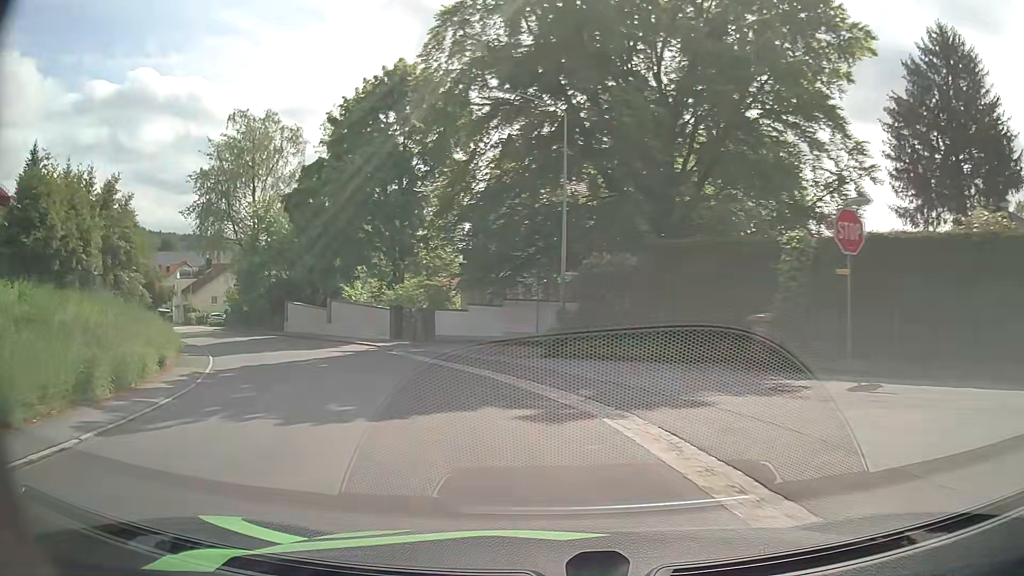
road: tertiary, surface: asphalt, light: Day
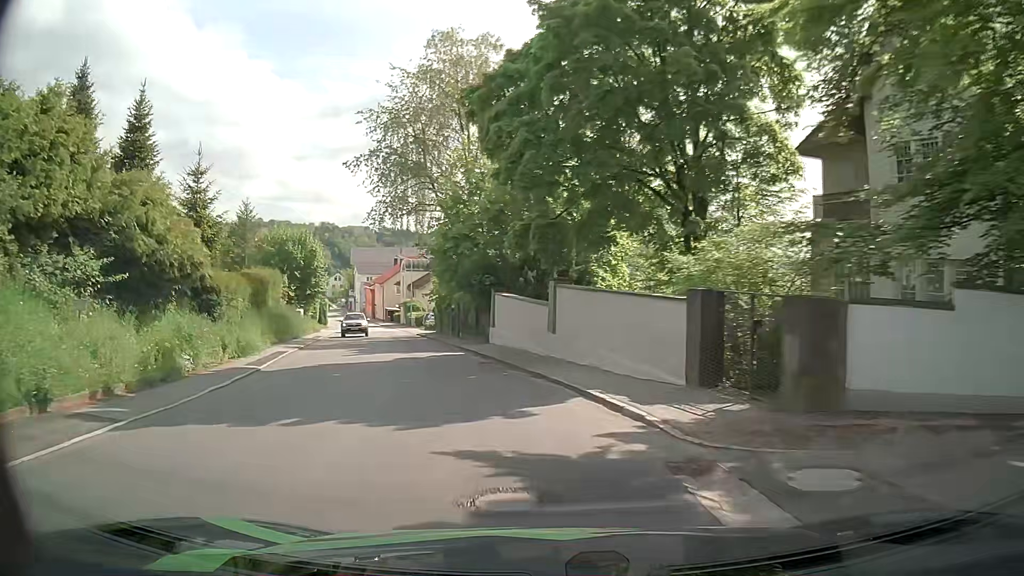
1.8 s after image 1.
(-3.9, +19.1) m; -23°
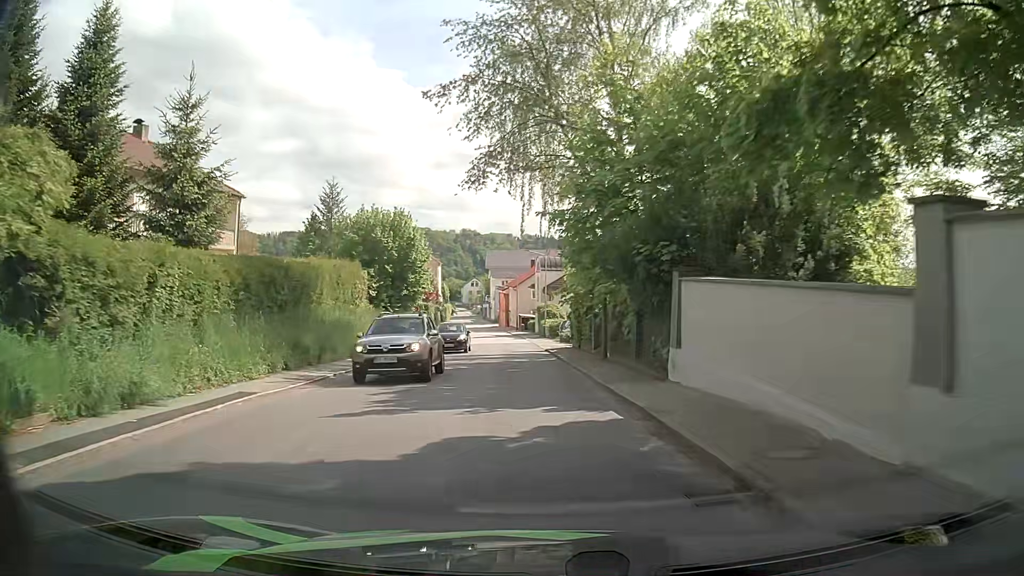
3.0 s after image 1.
(-1.6, +13.3) m; -13°
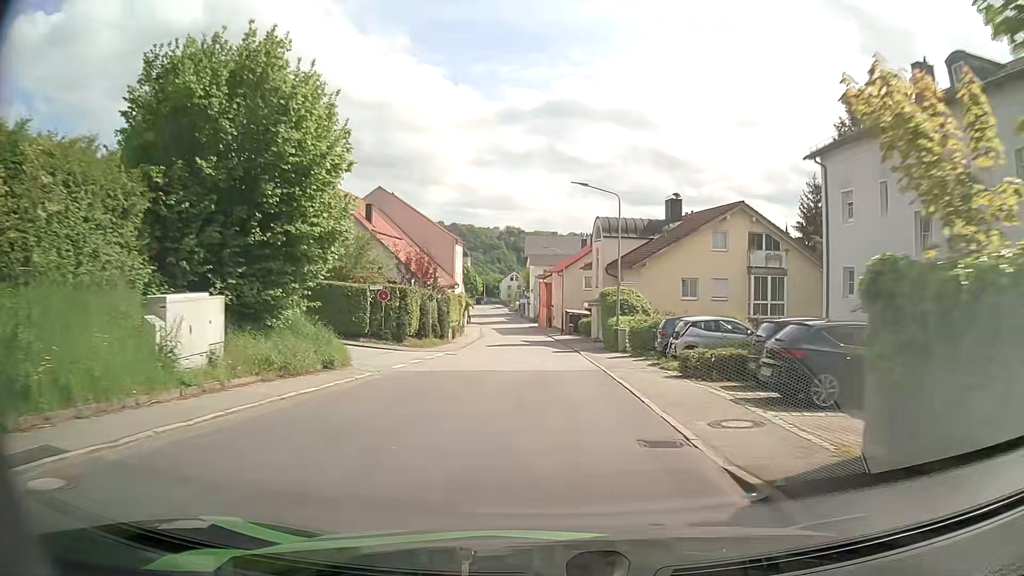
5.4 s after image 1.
(-1.4, +27.9) m; -5°
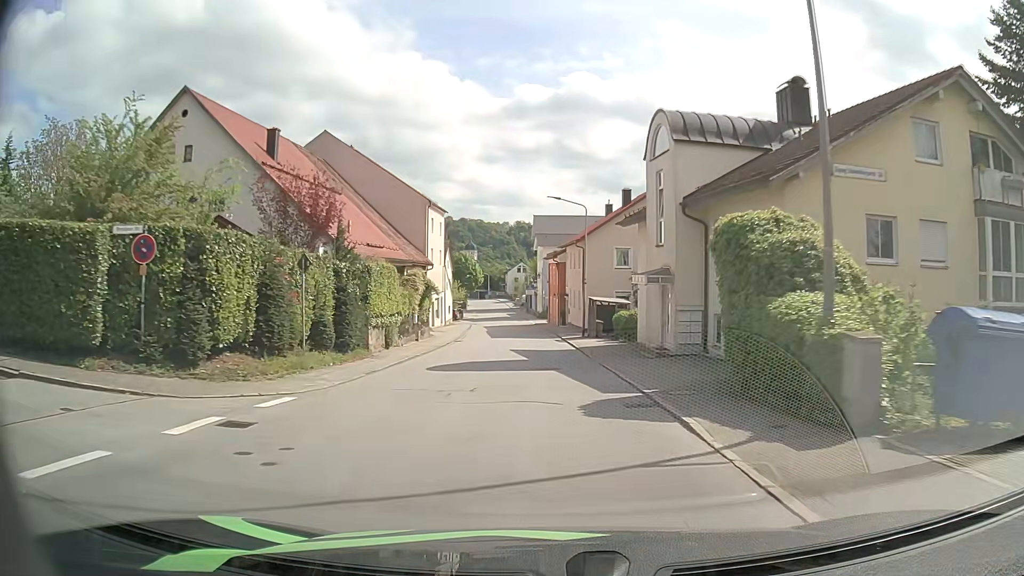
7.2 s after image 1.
(+0.3, +23.0) m; 0°
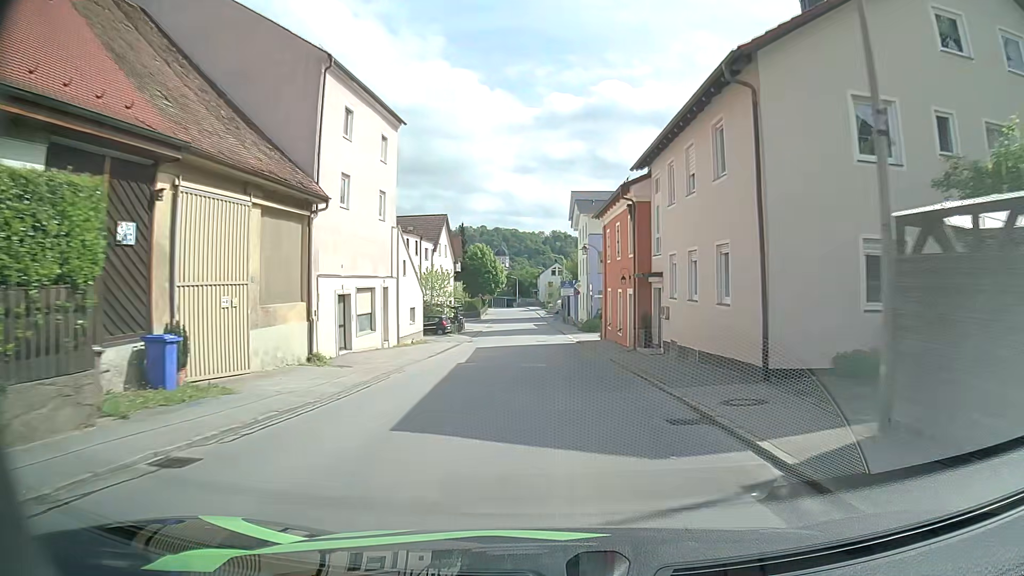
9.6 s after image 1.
(-1.0, +32.5) m; -3°
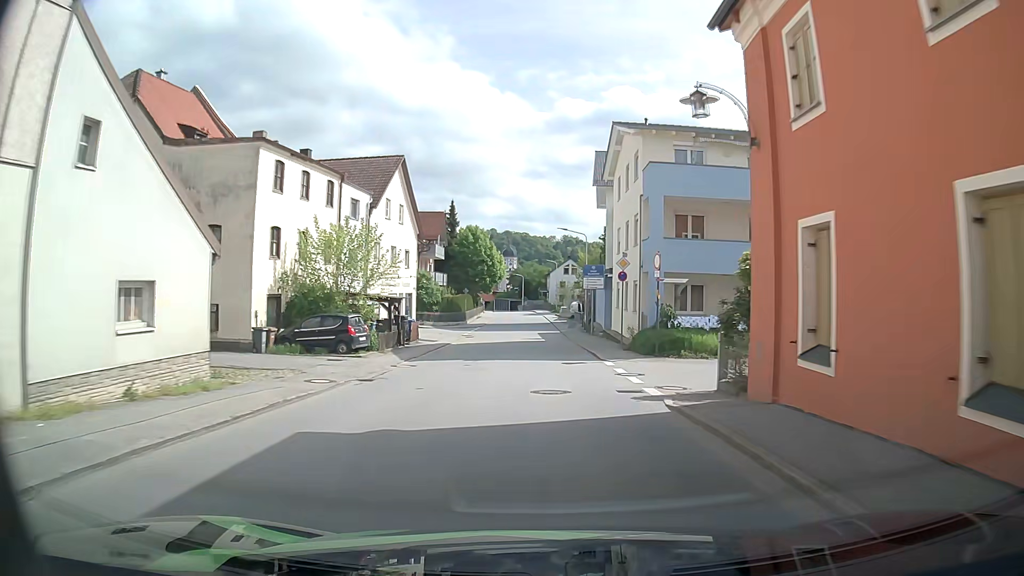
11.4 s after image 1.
(-0.4, +25.4) m; -1°
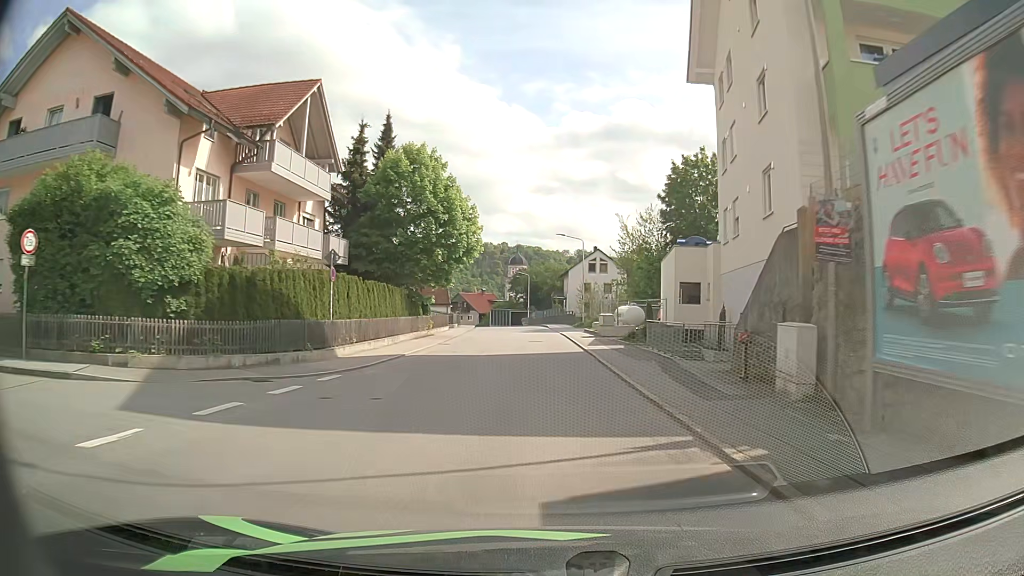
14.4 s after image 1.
(-0.3, +43.7) m; 0°
